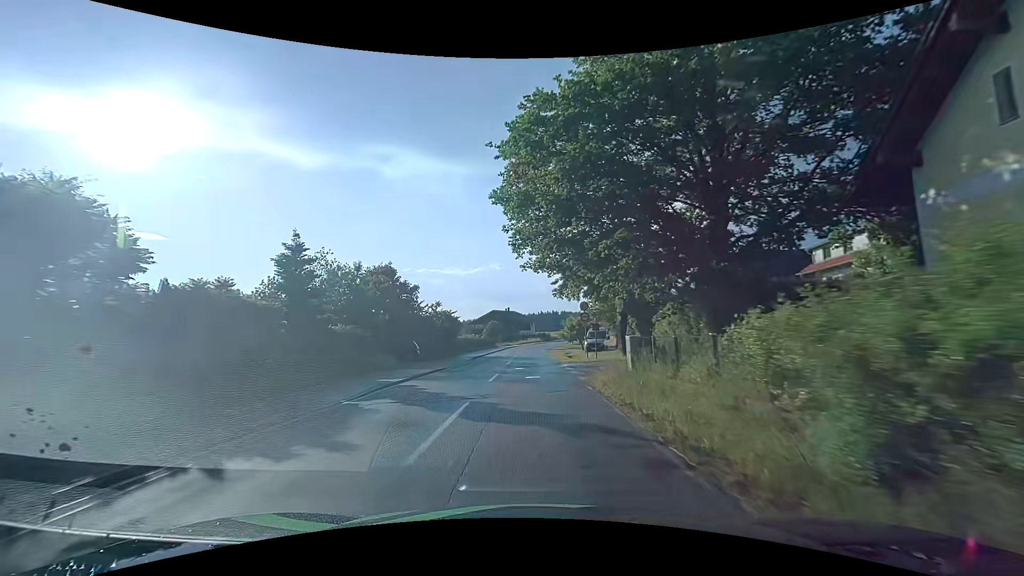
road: tertiary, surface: asphalt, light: Day
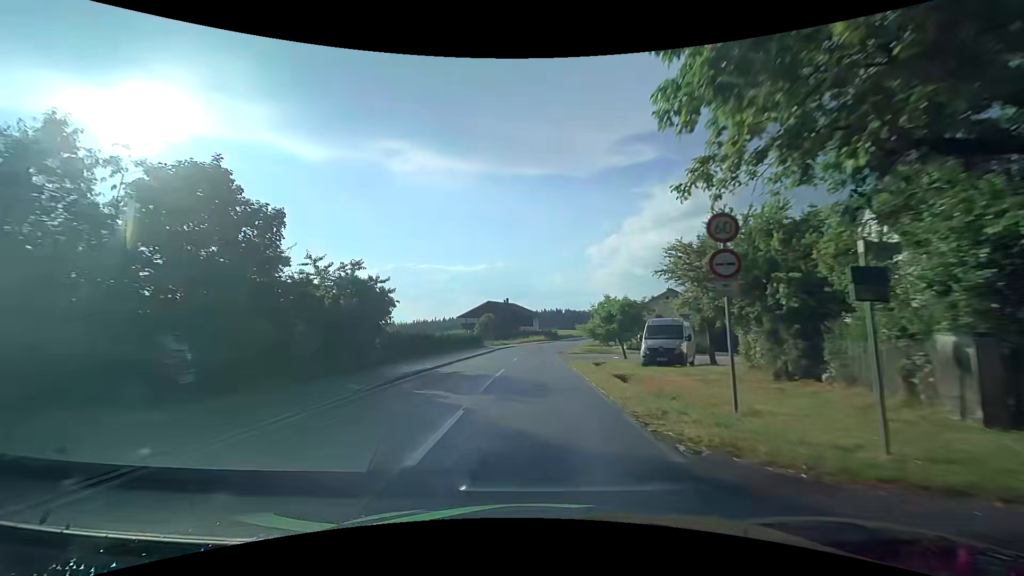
(-0.3, +23.2) m; -1°
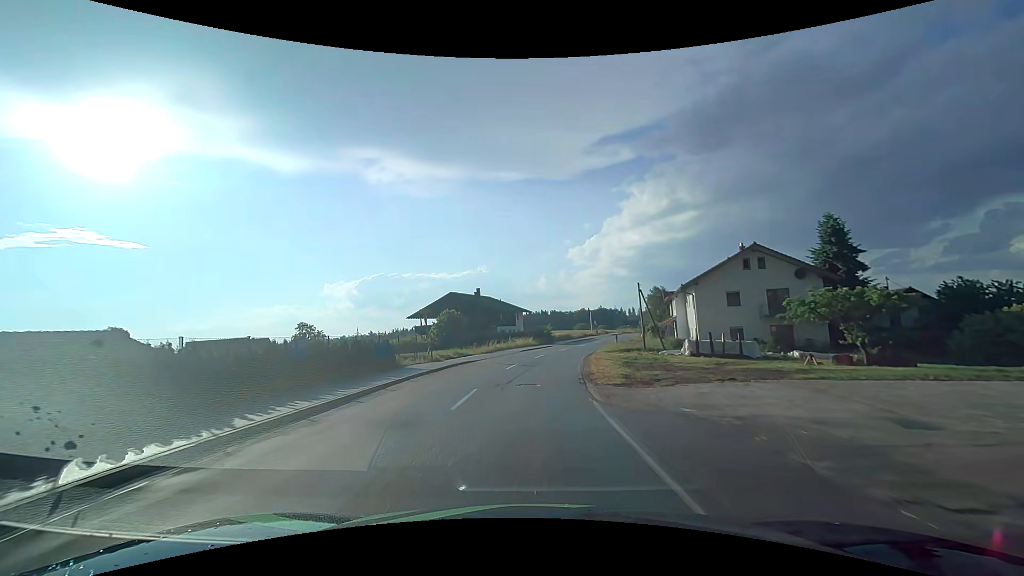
(+0.5, +32.0) m; +1°
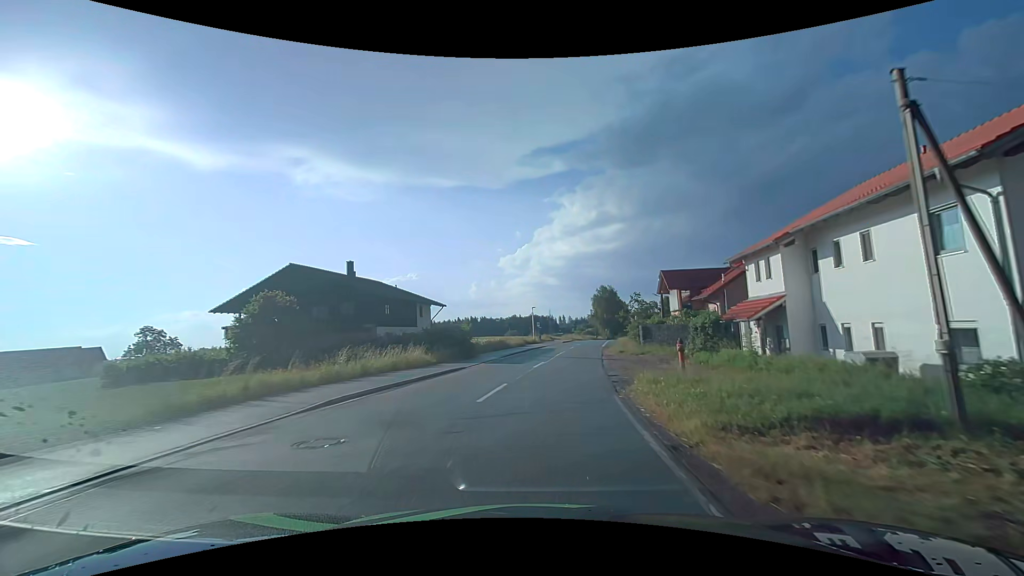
(+2.0, +32.7) m; +9°
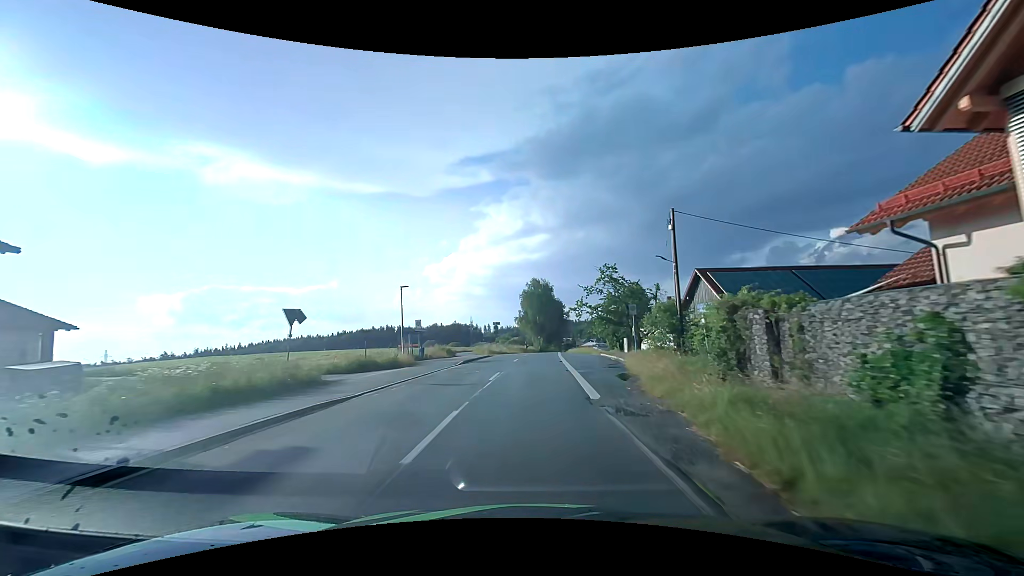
(+3.7, +40.3) m; +8°
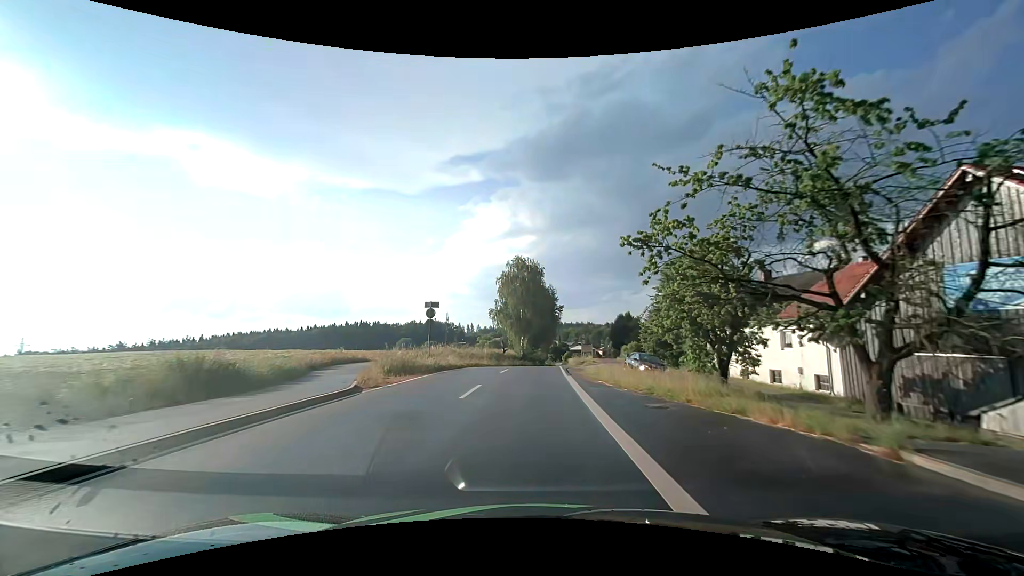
(+0.6, +32.2) m; +2°
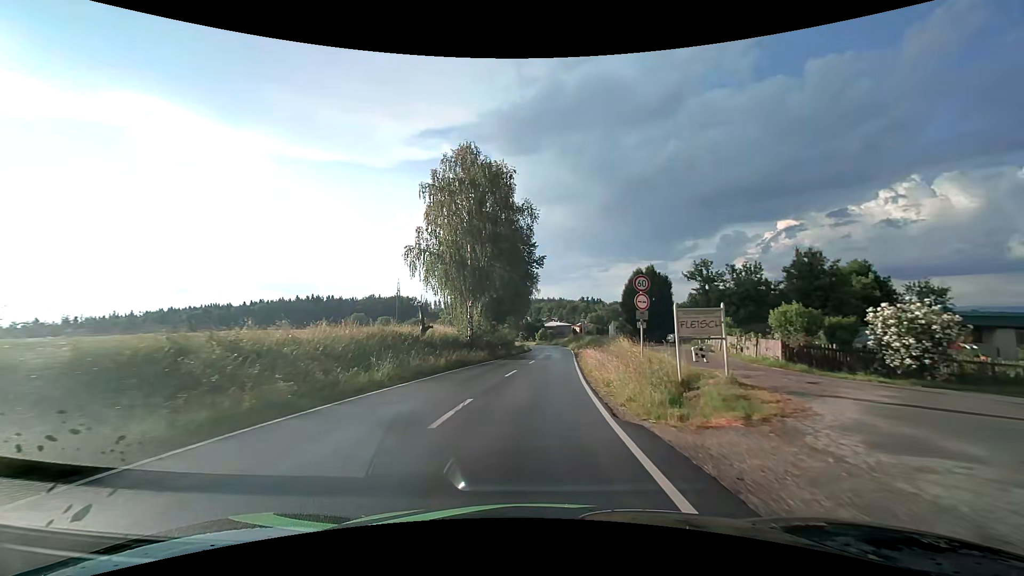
(+0.8, +40.3) m; +3°
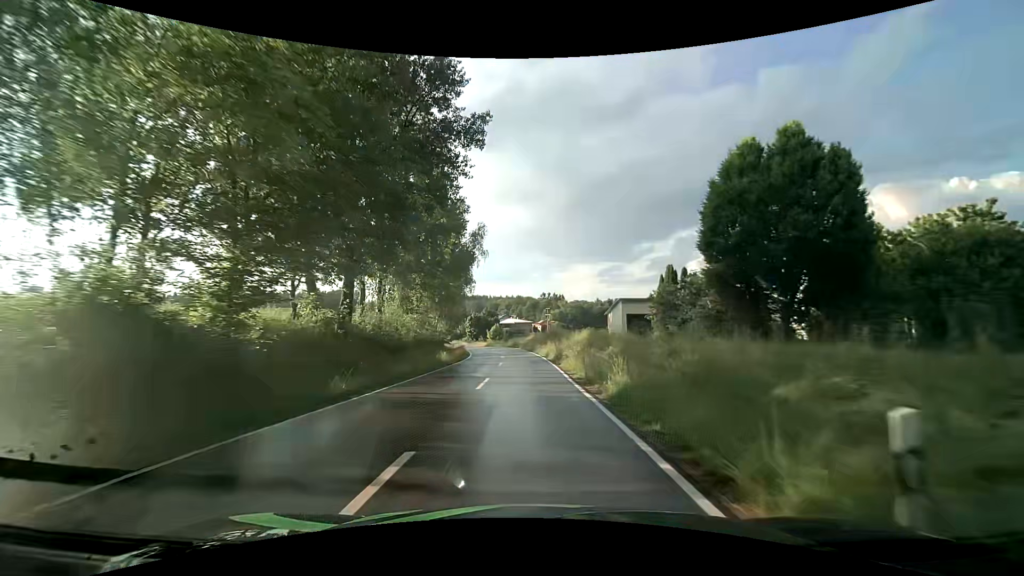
(+2.2, +41.7) m; +4°
(0, +10) (0, +20) (0, +30) (-1, +40) (-1, +50) (-2, +60) (-3, +70) (-5, +80) (-7, +90) (-9, +99) m
